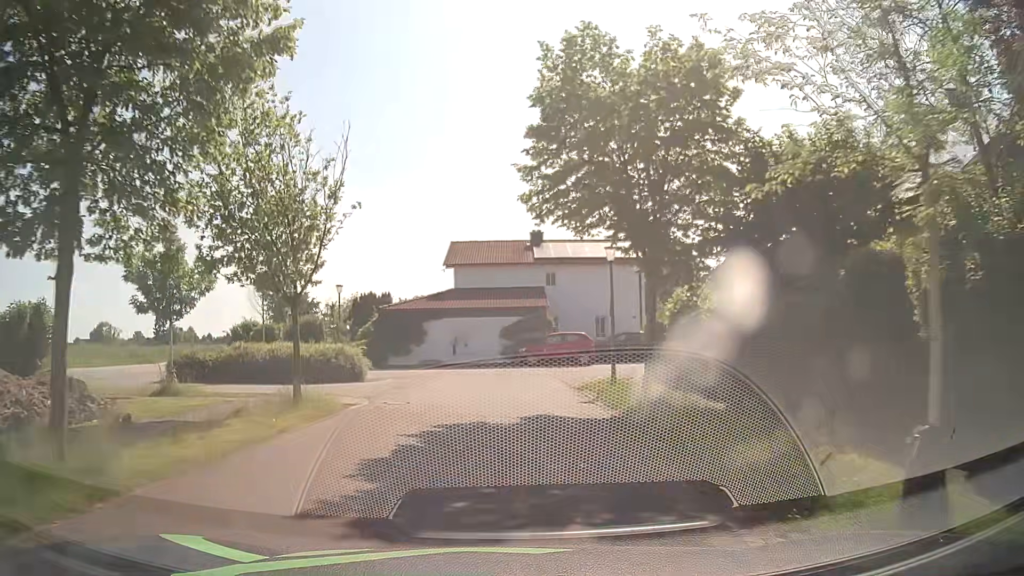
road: residential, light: Day
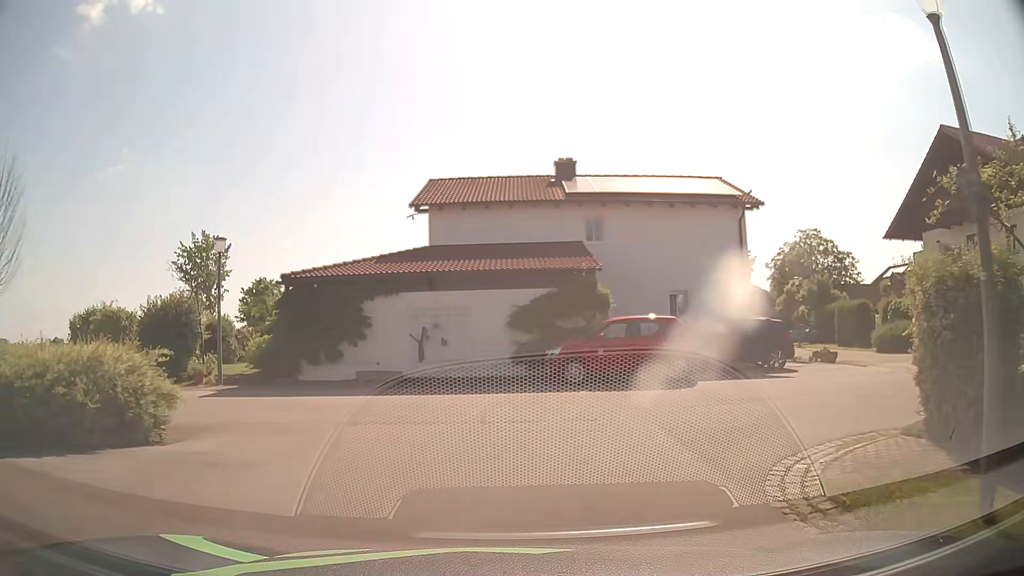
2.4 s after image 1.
(-0.3, +16.1) m; -1°
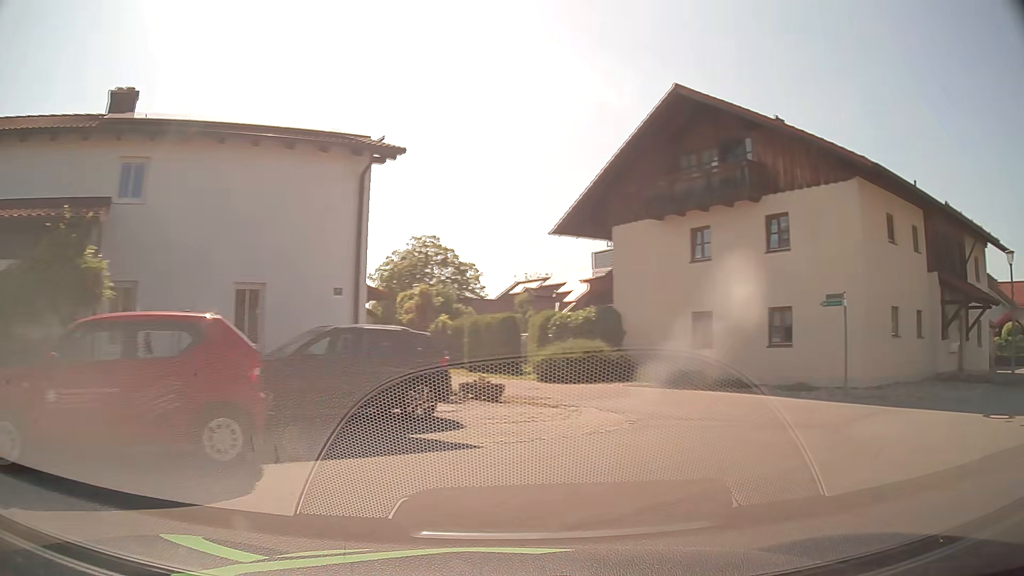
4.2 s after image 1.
(+1.7, +8.9) m; +37°
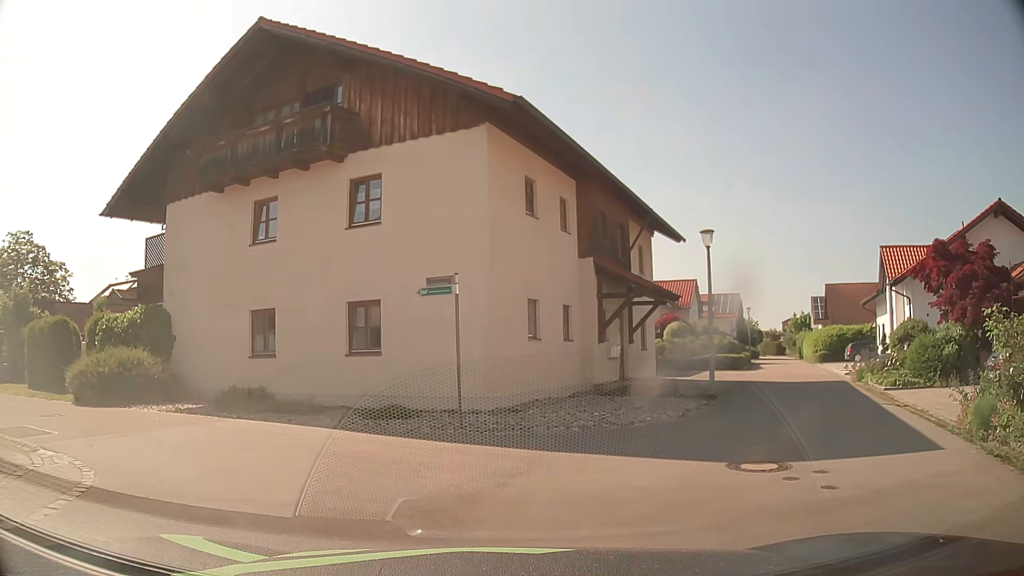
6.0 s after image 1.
(+1.5, +5.1) m; +31°
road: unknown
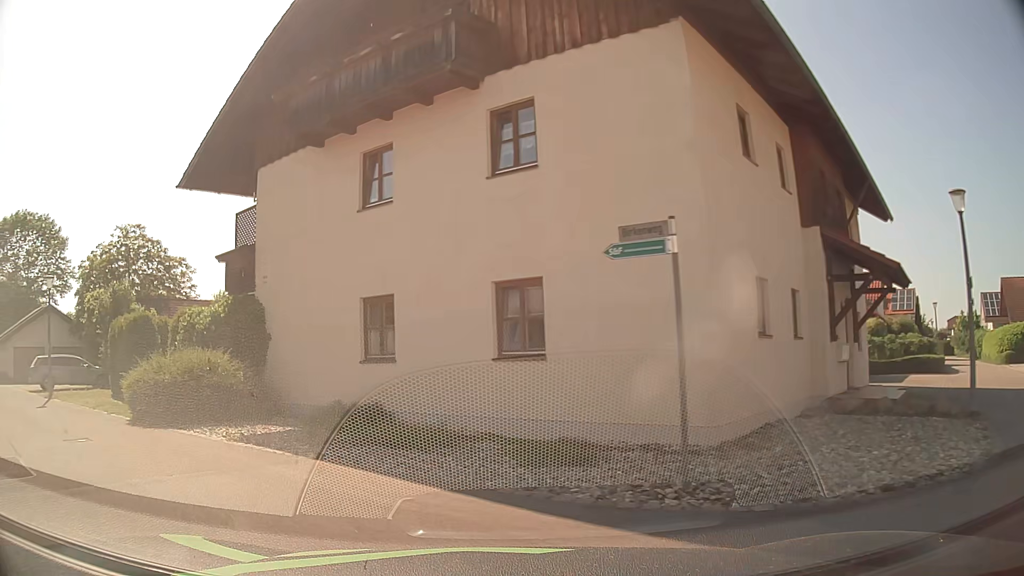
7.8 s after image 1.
(-0.3, +4.9) m; -13°
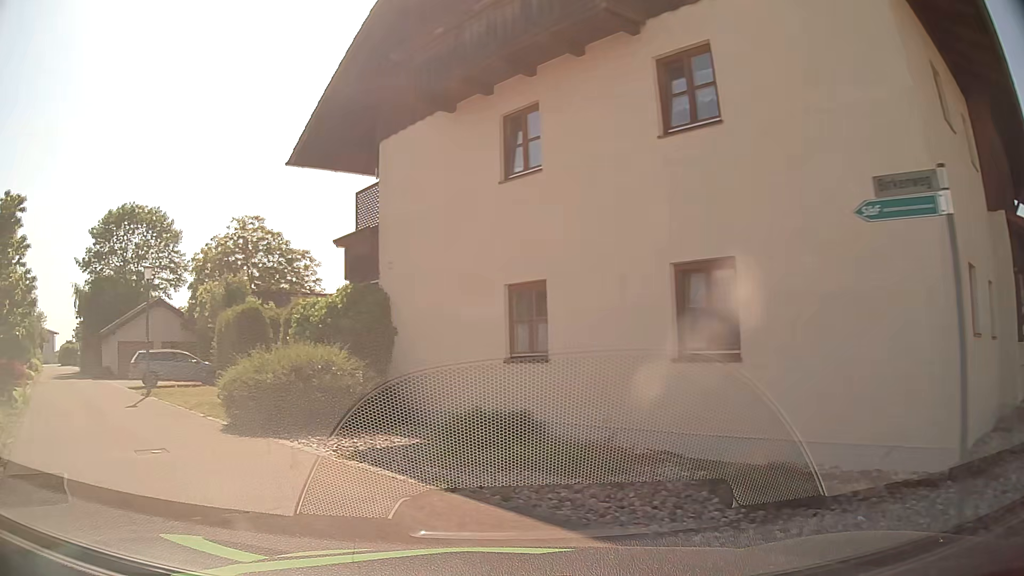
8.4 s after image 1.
(-0.2, +2.1) m; -11°
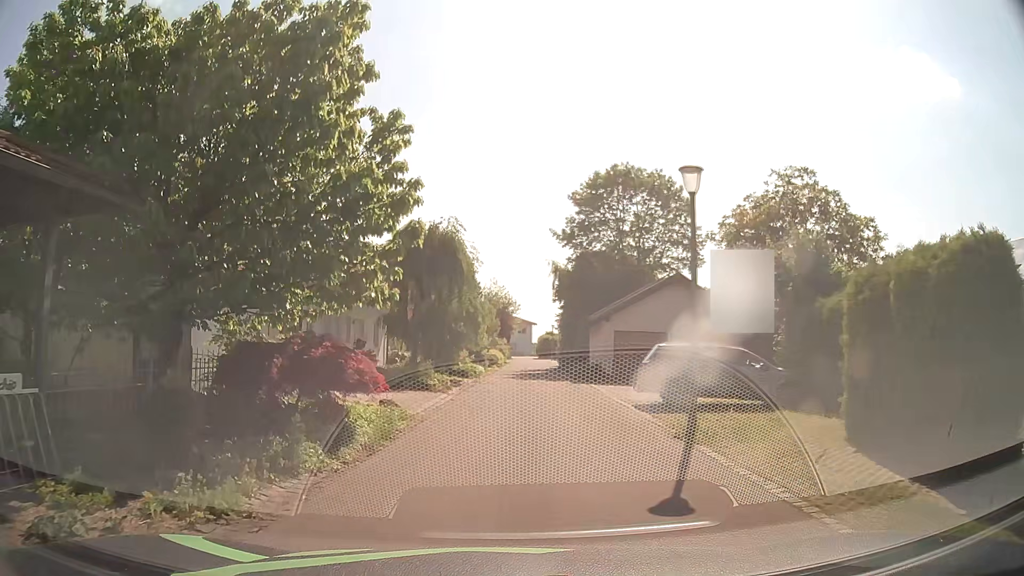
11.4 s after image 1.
(-6.0, +10.6) m; -43°
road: residential
